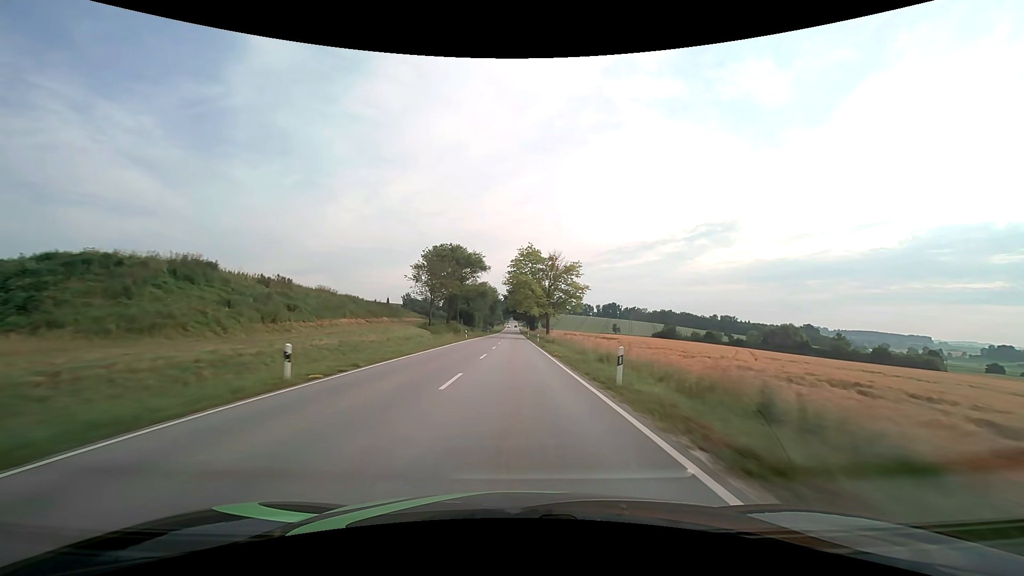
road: secondary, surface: asphalt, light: Day
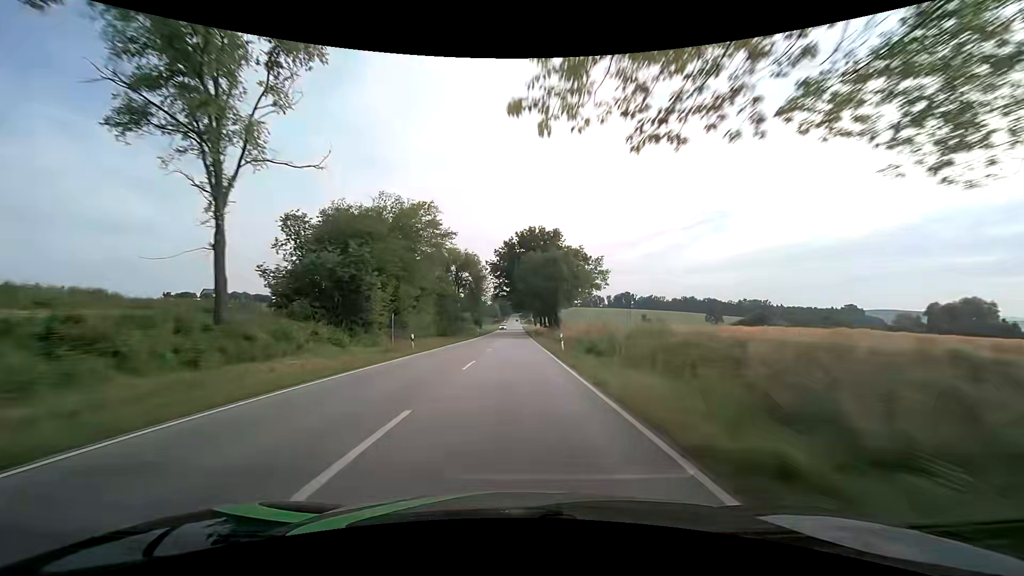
(-0.2, +79.1) m; 0°
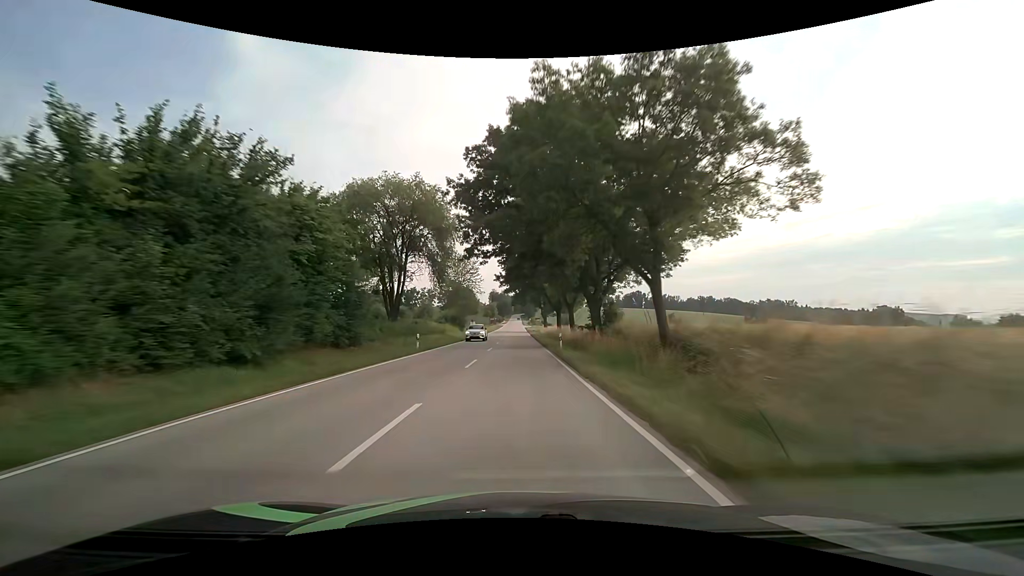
(-0.1, +47.4) m; 0°
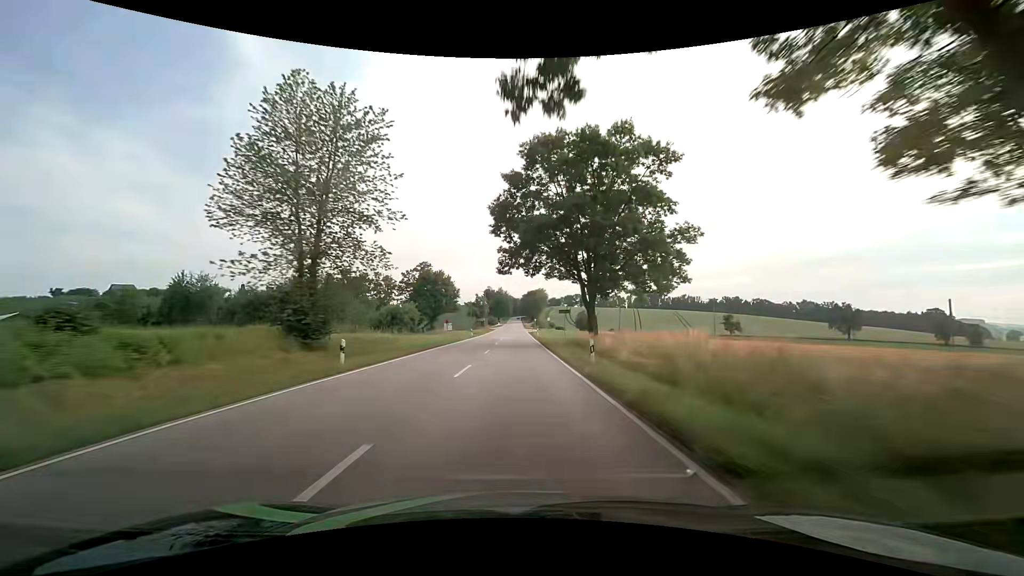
(-0.1, +63.1) m; 0°
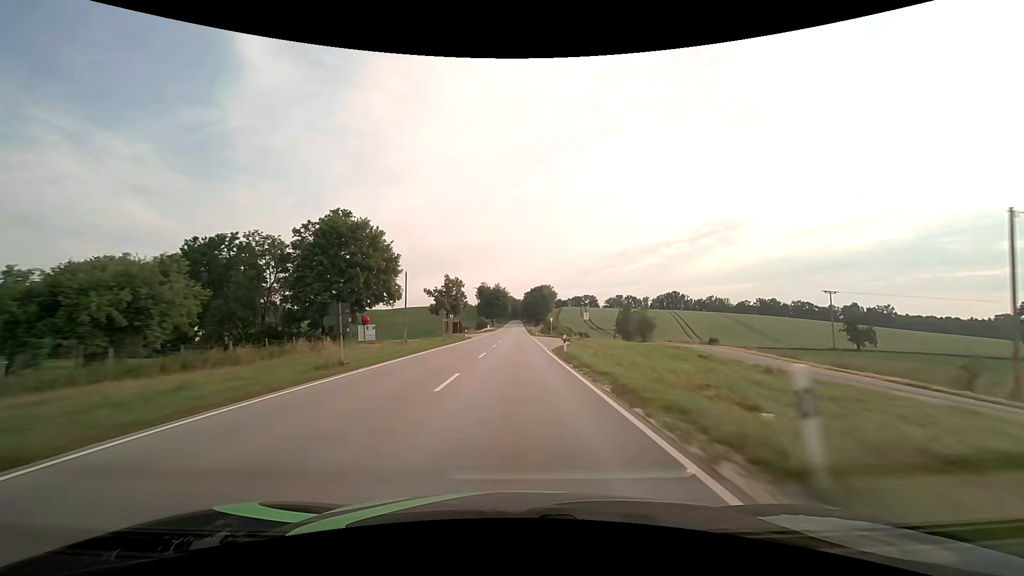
(+0.3, +63.0) m; 0°
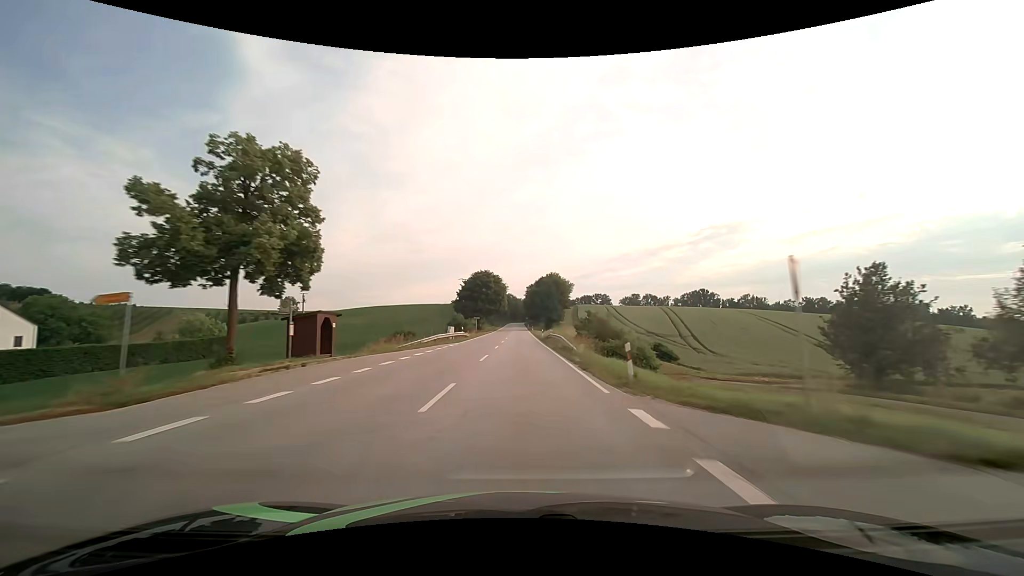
(-0.2, +62.9) m; 0°
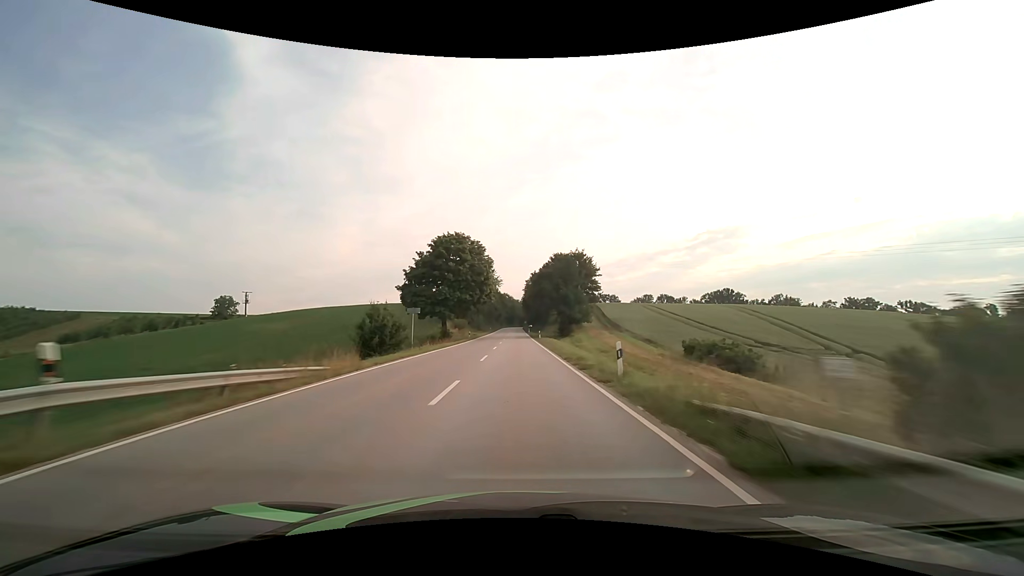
(0.0, +47.1) m; 0°
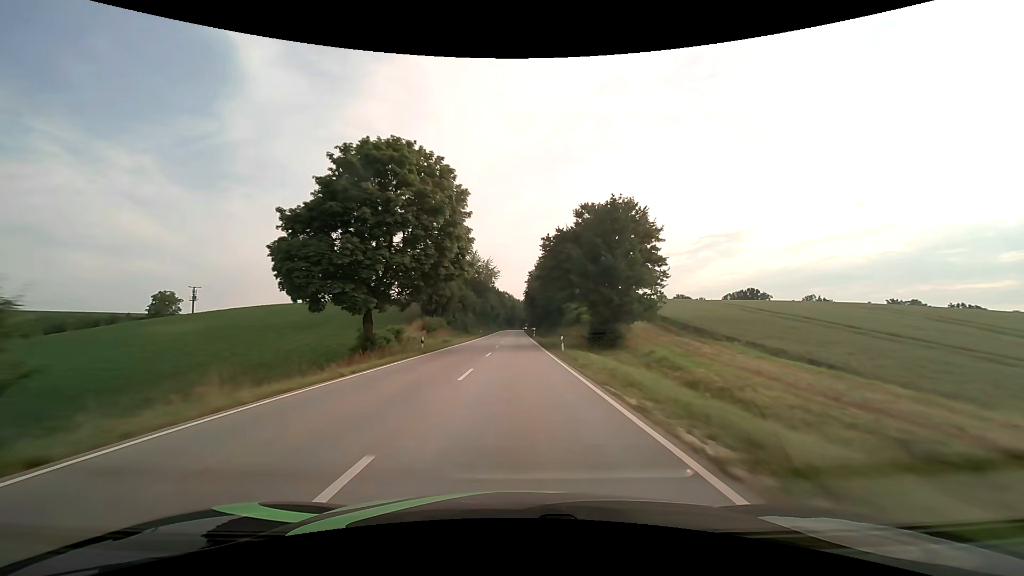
(0.0, +31.4) m; 0°
(0, +10) (0, +20) (0, +30) (0, +40) (0, +50) (0, +60) (0, +70) (0, +80) (0, +90) (0, +100) m
